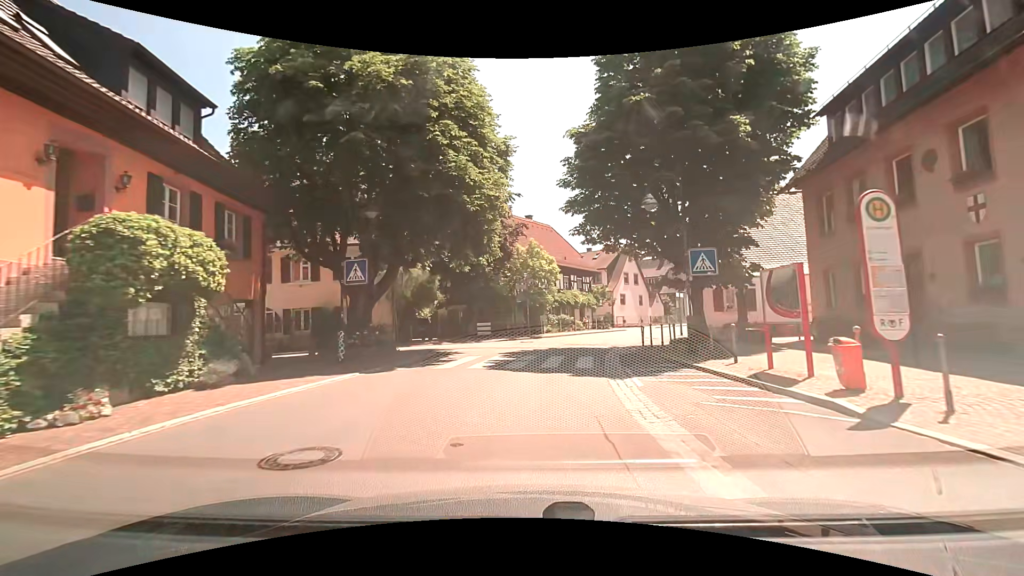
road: tertiary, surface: asphalt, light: Day
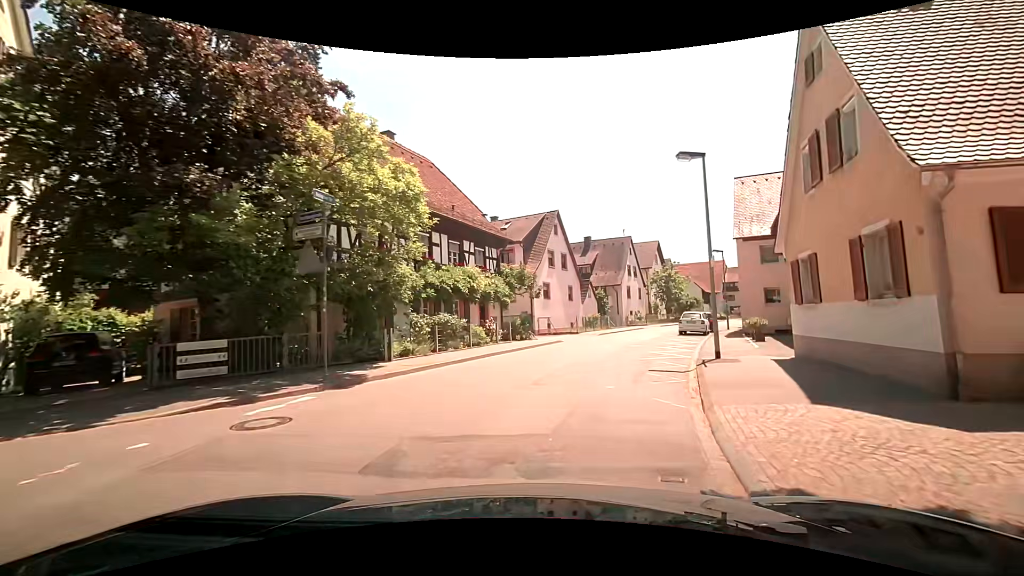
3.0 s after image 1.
(+2.1, +20.9) m; +13°
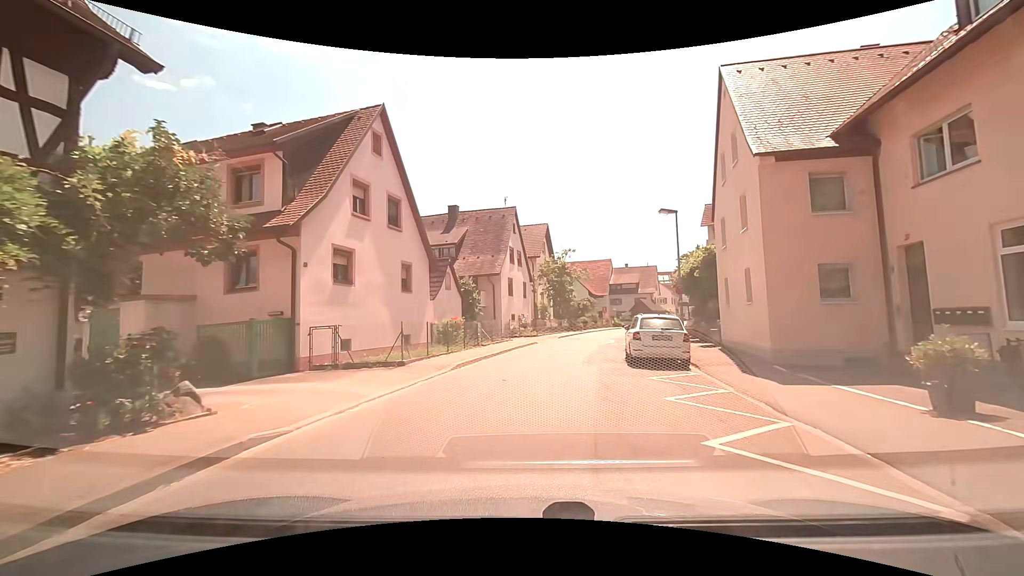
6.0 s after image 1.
(+2.3, +19.0) m; +15°
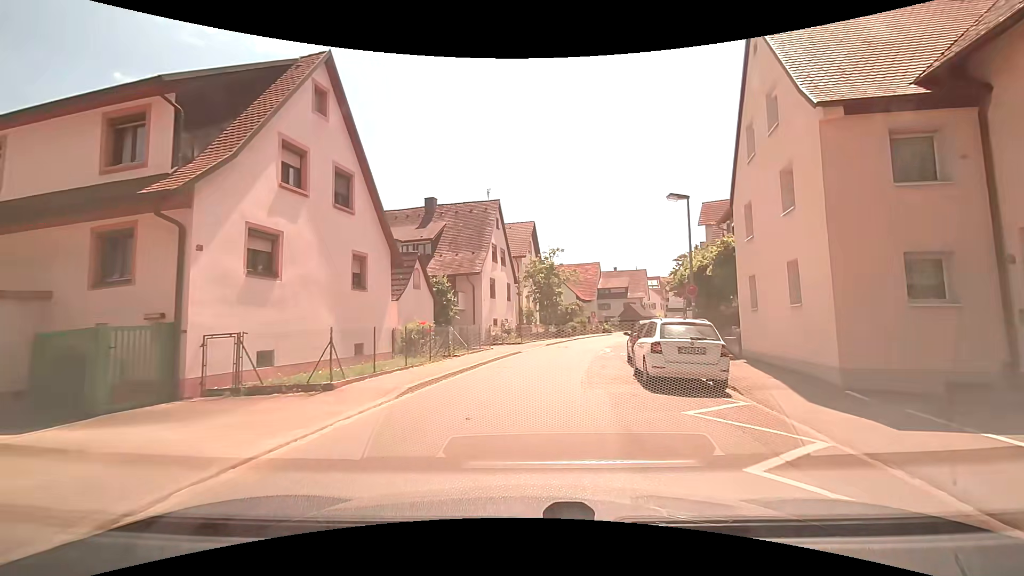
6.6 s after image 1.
(0.0, +3.8) m; +1°
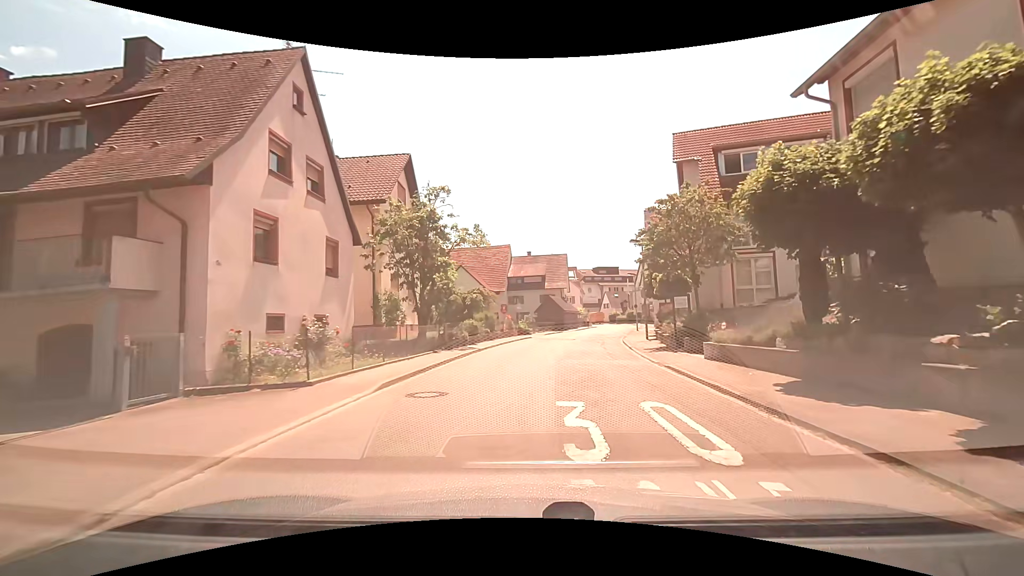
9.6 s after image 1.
(+1.6, +19.3) m; +9°
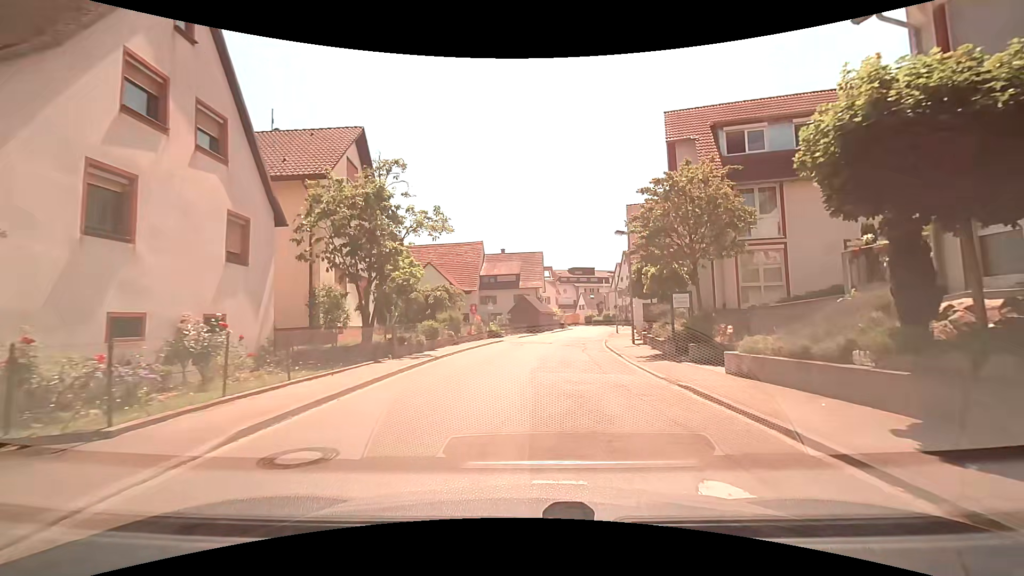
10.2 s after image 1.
(+0.2, +3.9) m; +4°
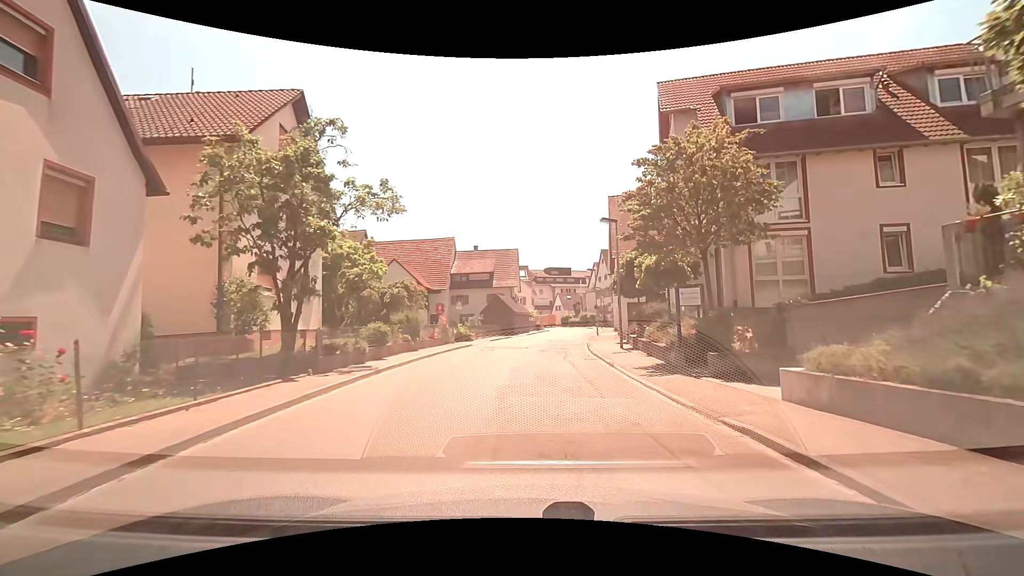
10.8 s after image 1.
(+0.1, +4.0) m; +3°
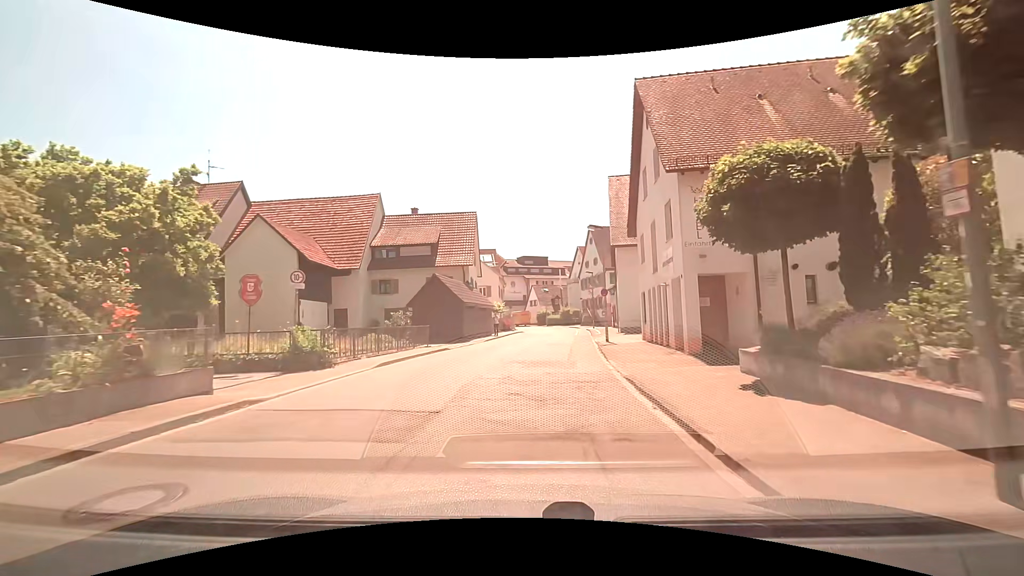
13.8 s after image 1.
(+1.0, +20.1) m; +4°
(0, +10) (+1, +20) (+2, +30) (+3, +40) (+4, +50) (+4, +60) (+4, +70) (+2, +80) (-1, +89) (-5, +98) m
